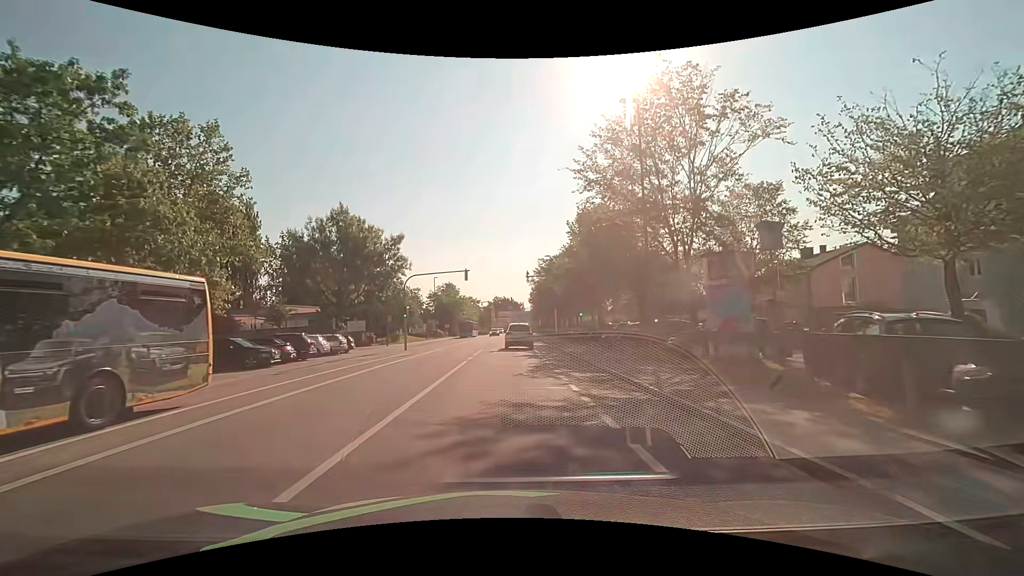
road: tertiary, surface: asphalt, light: Day
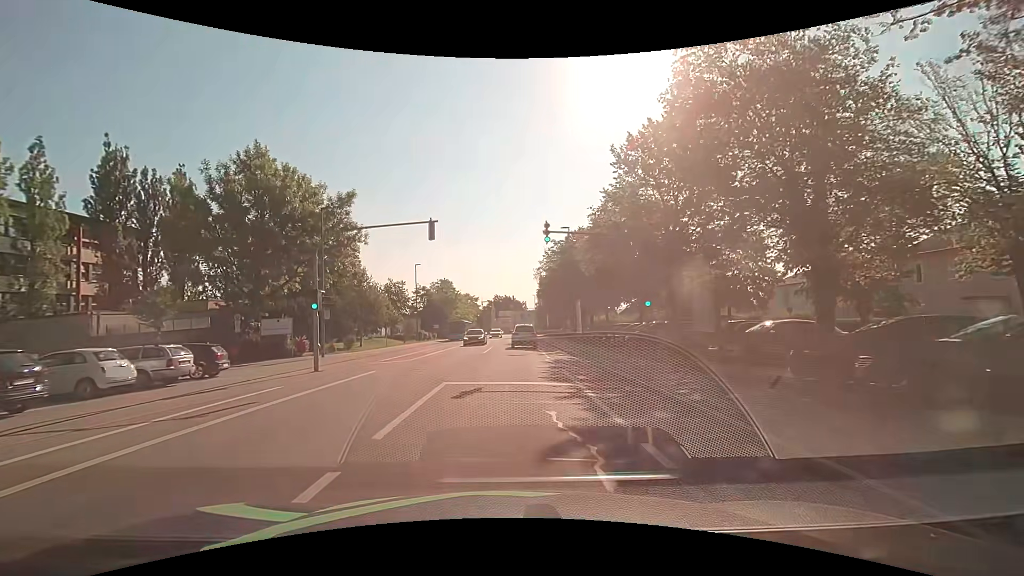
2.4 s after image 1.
(-0.1, +18.1) m; -1°
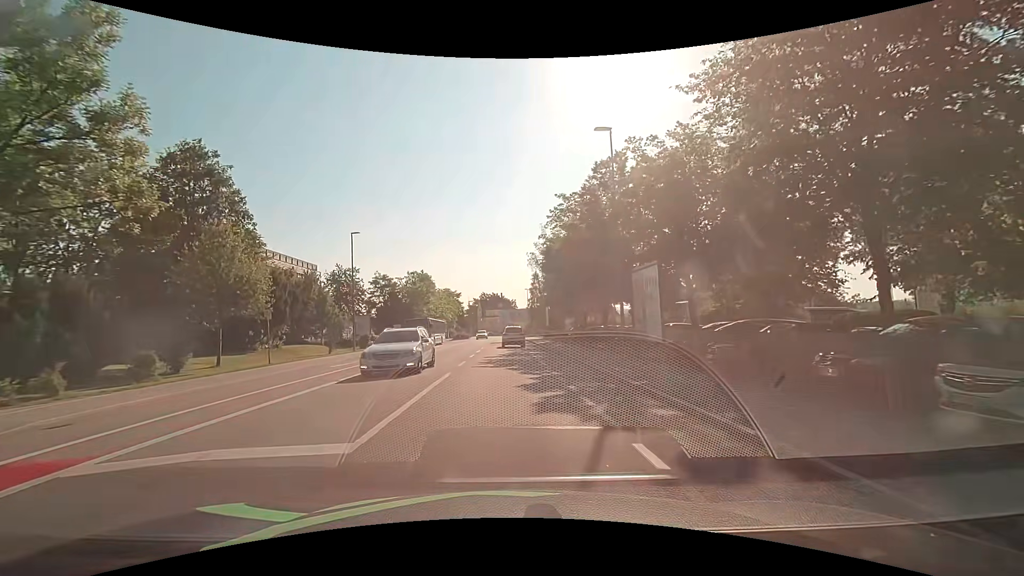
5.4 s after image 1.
(+0.5, +22.4) m; +2°
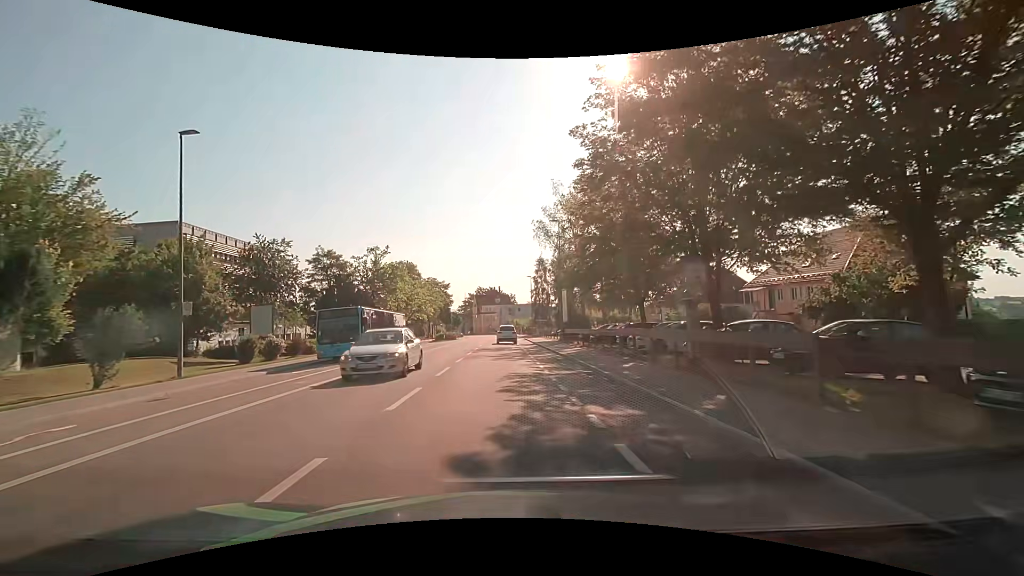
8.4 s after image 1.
(-0.1, +22.4) m; -1°
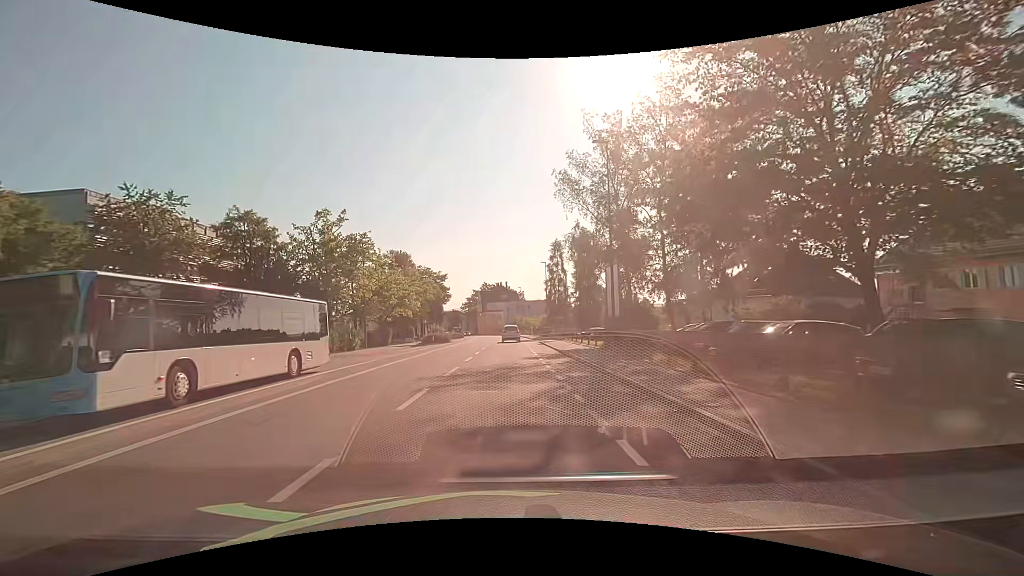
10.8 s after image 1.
(0.0, +18.0) m; 0°
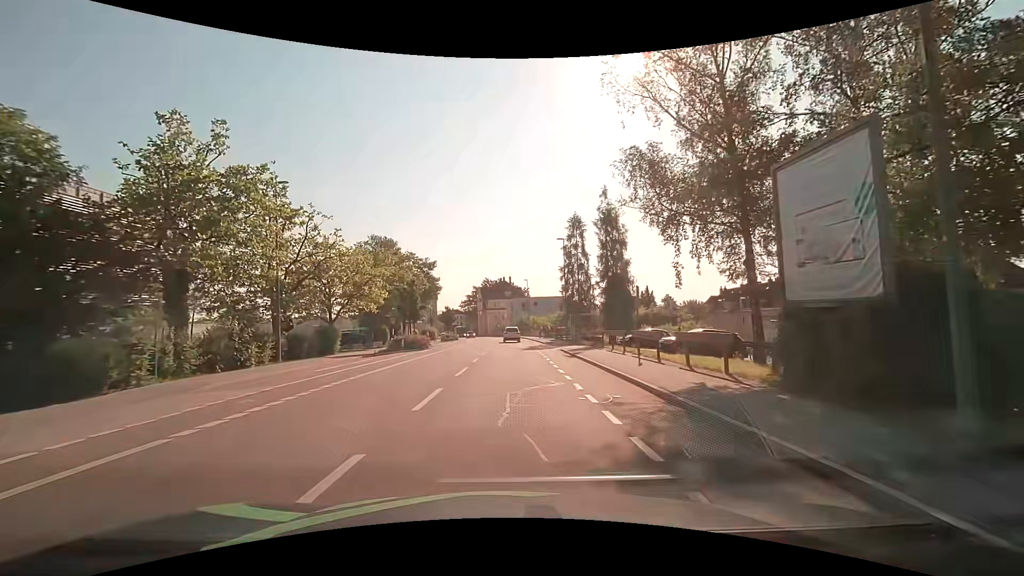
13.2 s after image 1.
(-0.1, +18.0) m; 0°
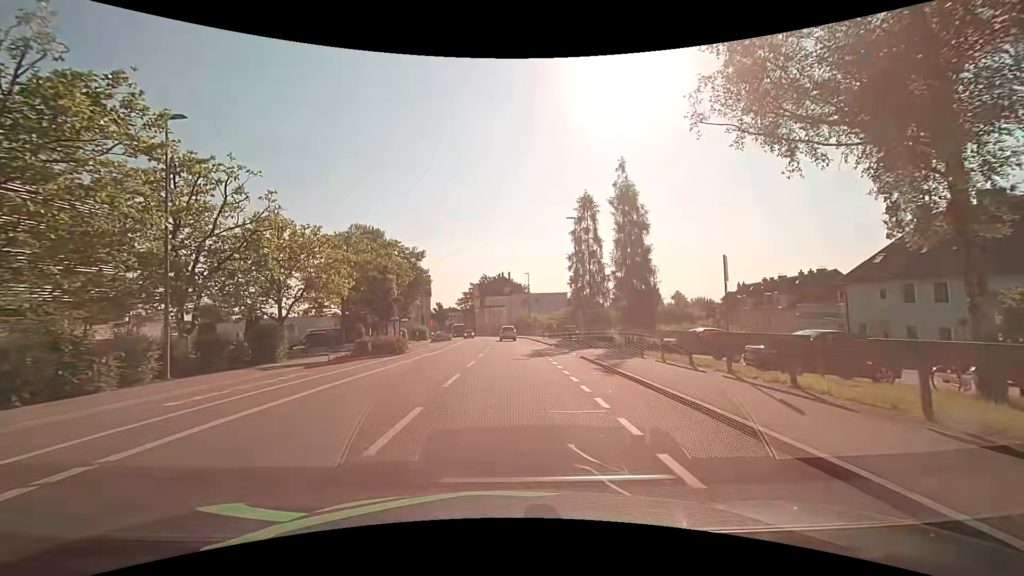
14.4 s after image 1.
(-0.1, +9.0) m; 0°
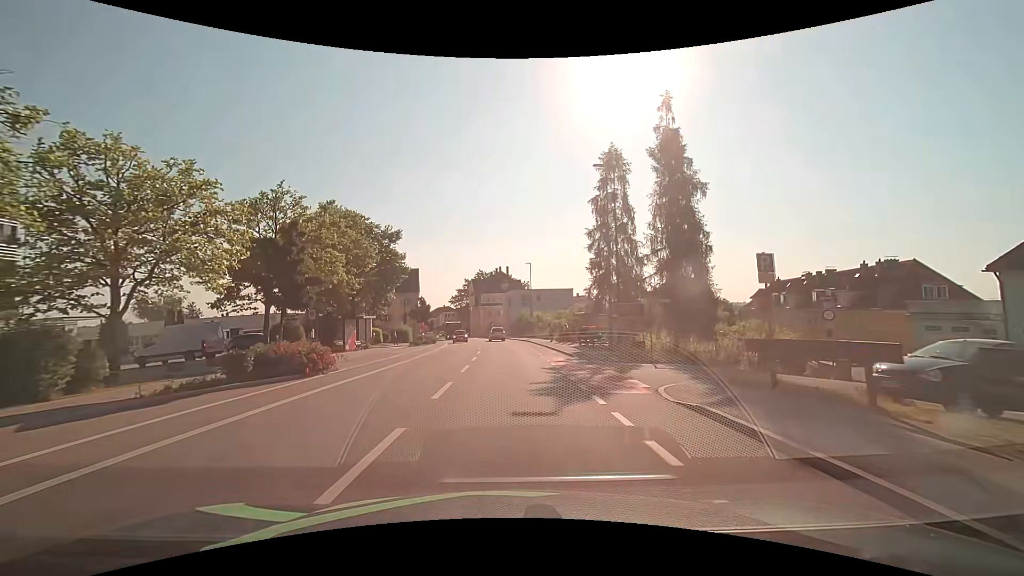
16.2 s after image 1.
(0.0, +13.6) m; +1°
(0, +10) (0, +20) (0, +30) (-1, +40) (-2, +50) (-3, +60) (-4, +70) (-5, +80) (-7, +90) (-9, +99) m
